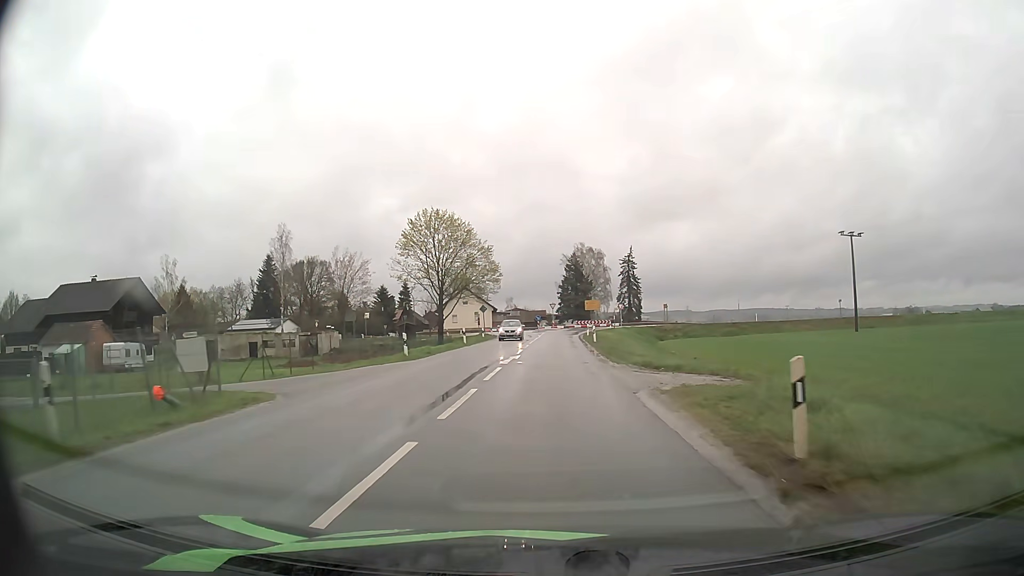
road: secondary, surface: asphalt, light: Day
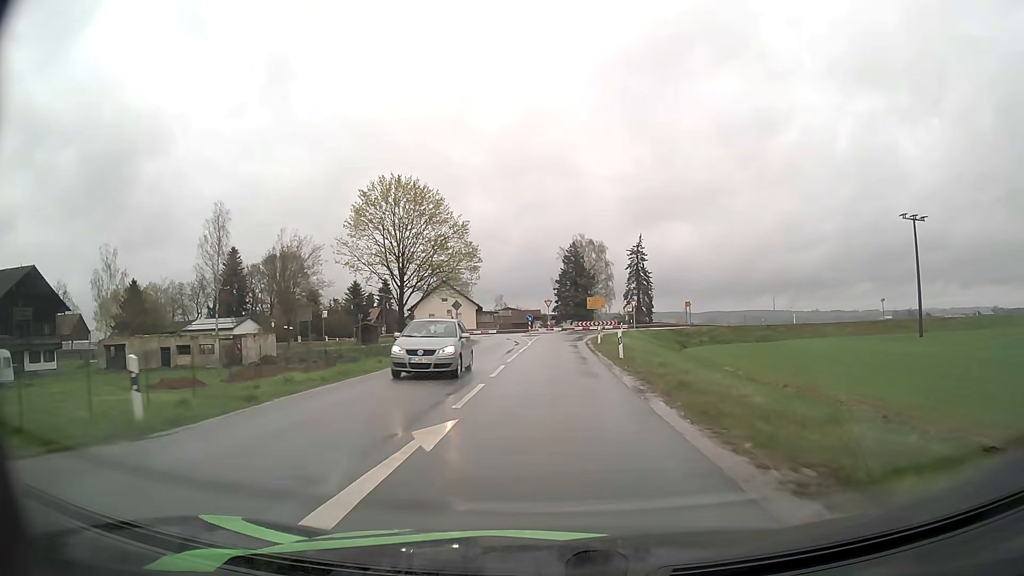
(0.0, +16.7) m; 0°
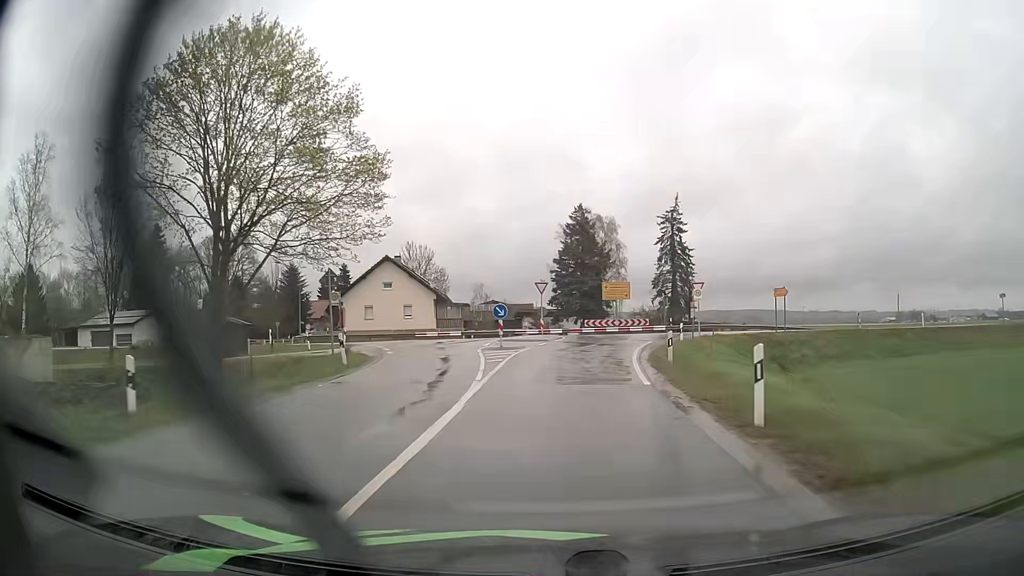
(+0.1, +29.5) m; 0°
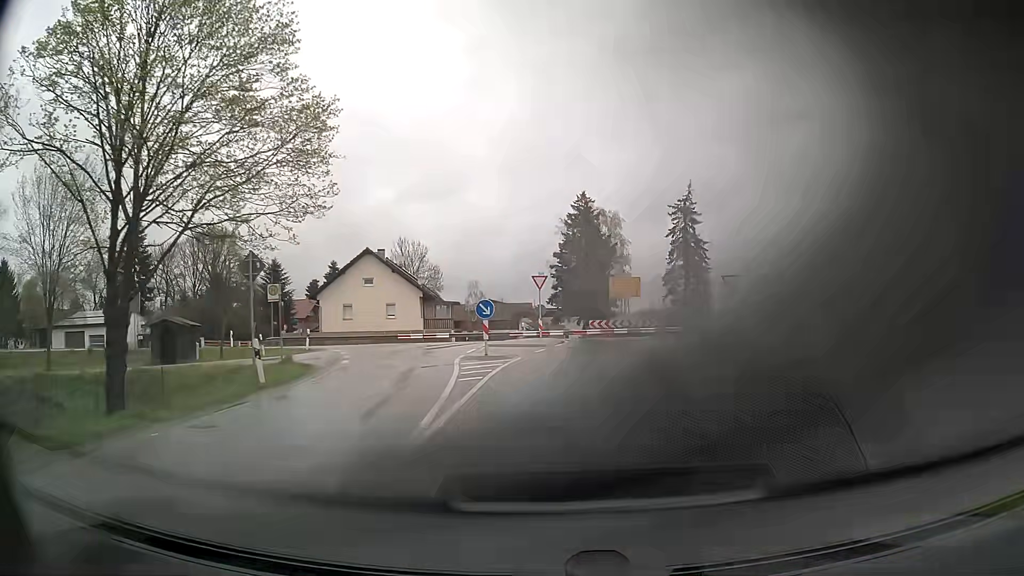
(0.0, +6.3) m; 0°
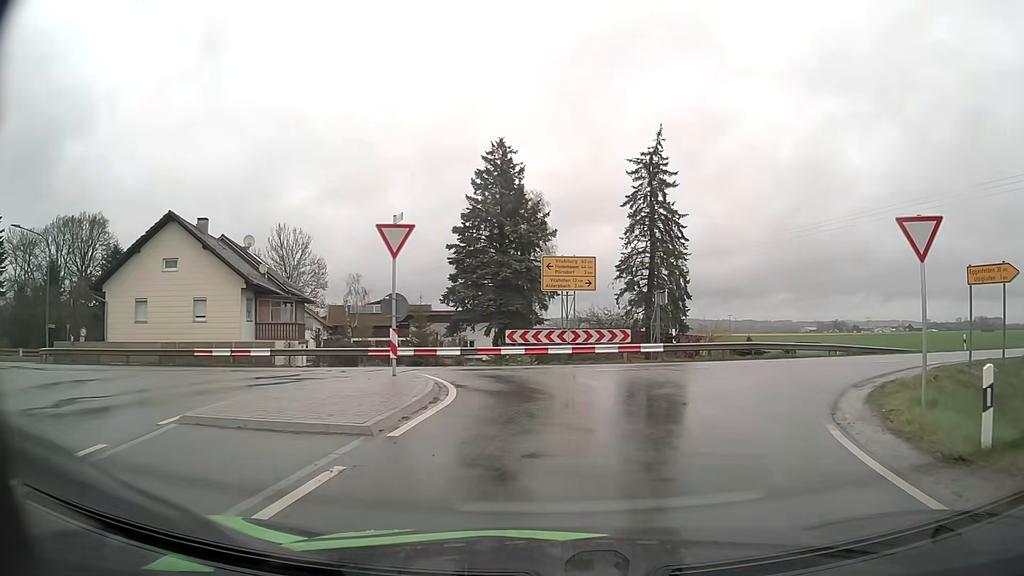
(+0.6, +19.5) m; +7°
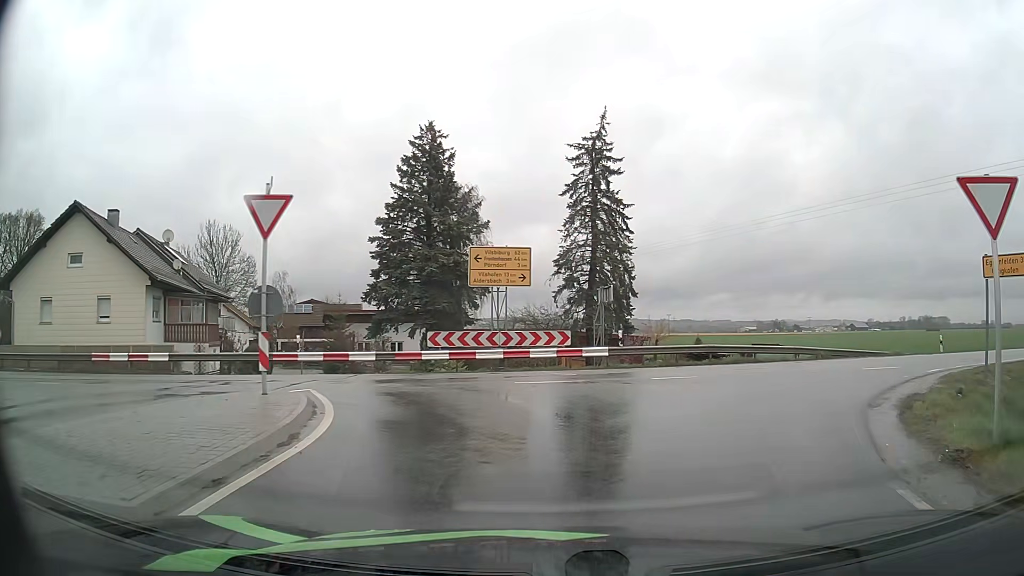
(+0.2, +3.4) m; +6°
(+2, +10) (+8, +17) (+17, +22) (+26, +26) (+36, +29) (+45, +32) (+55, +35) (+65, +38) (+74, +41) (+84, +44) m
